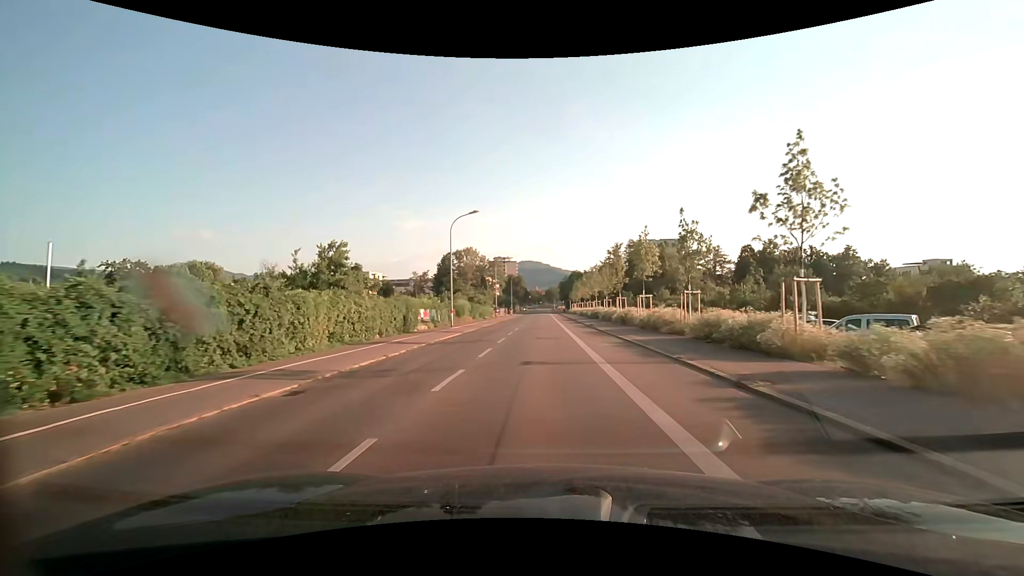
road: secondary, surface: asphalt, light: Day
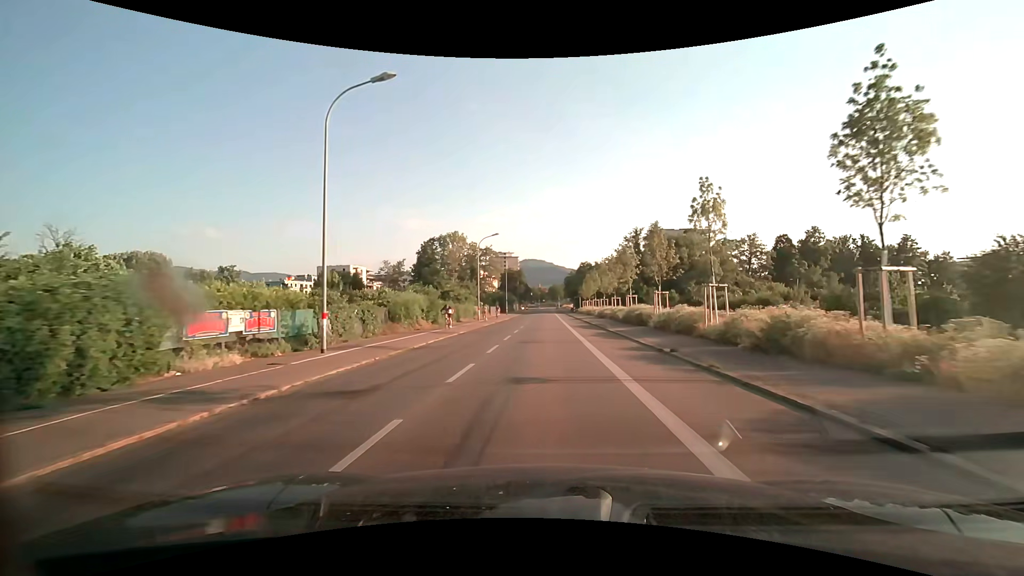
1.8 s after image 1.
(0.0, +23.3) m; 0°
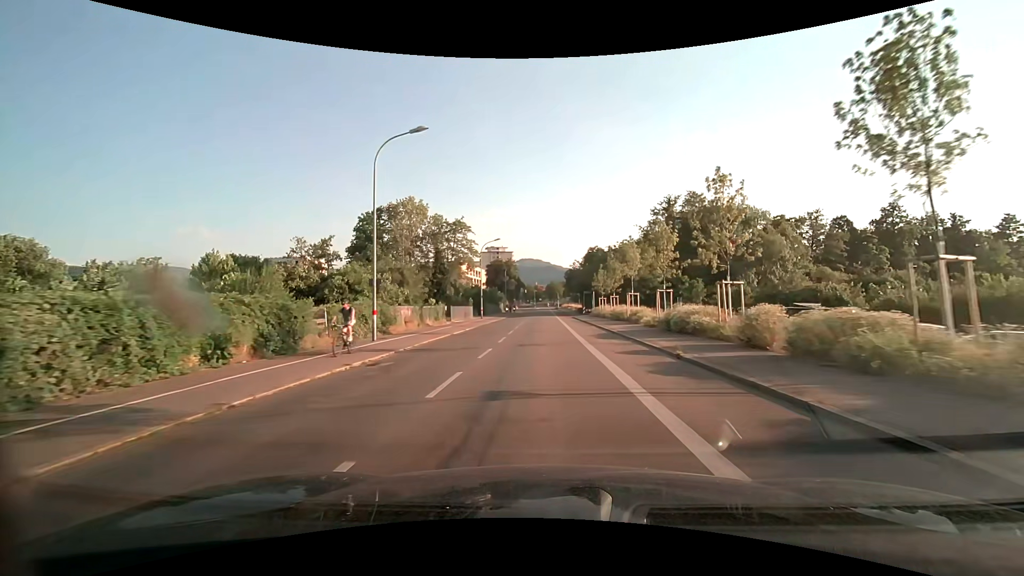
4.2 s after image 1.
(+0.2, +31.7) m; 0°
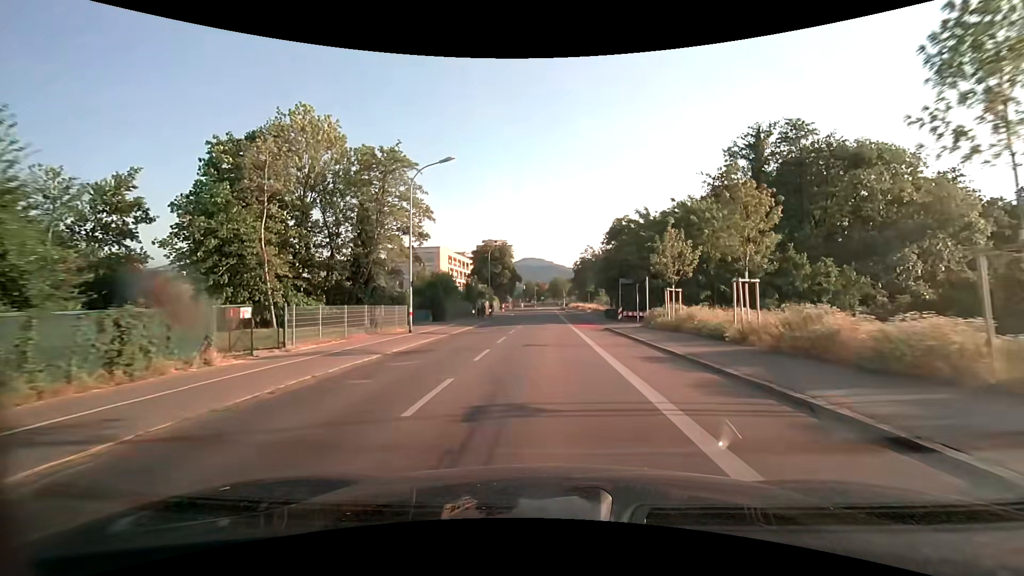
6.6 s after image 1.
(-0.1, +31.4) m; 0°
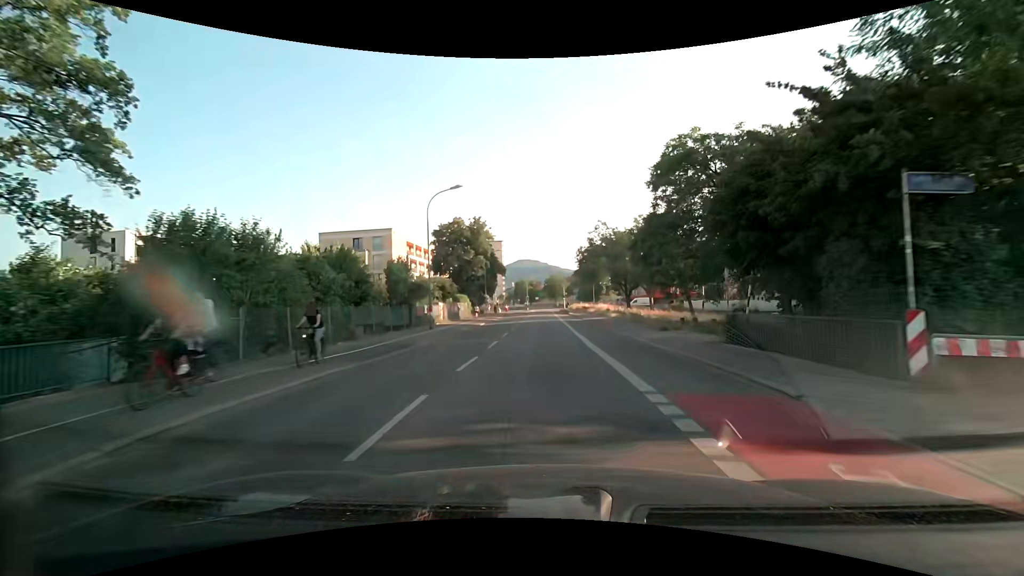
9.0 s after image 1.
(+0.1, +30.6) m; +1°
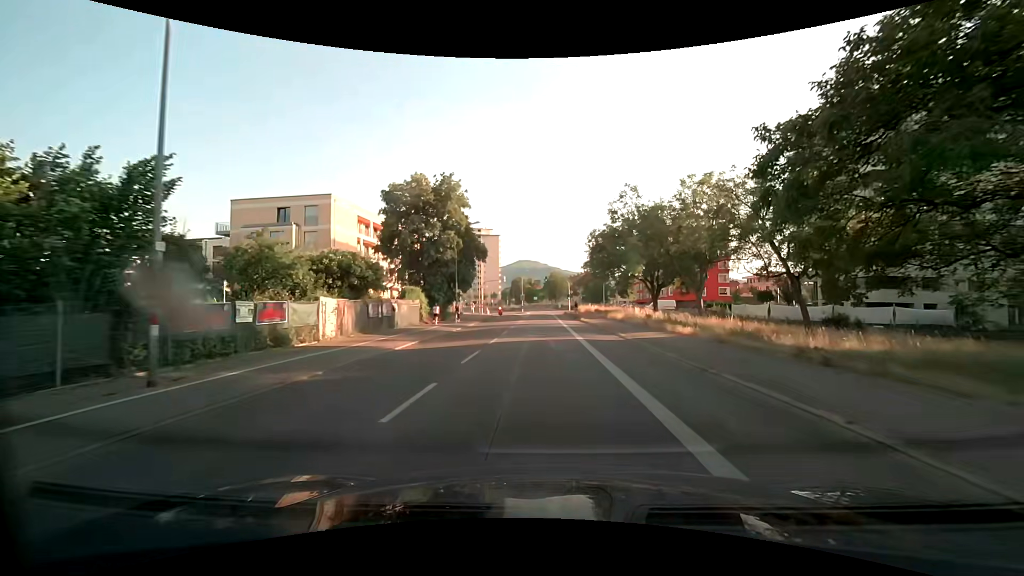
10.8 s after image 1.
(-0.1, +22.7) m; 0°
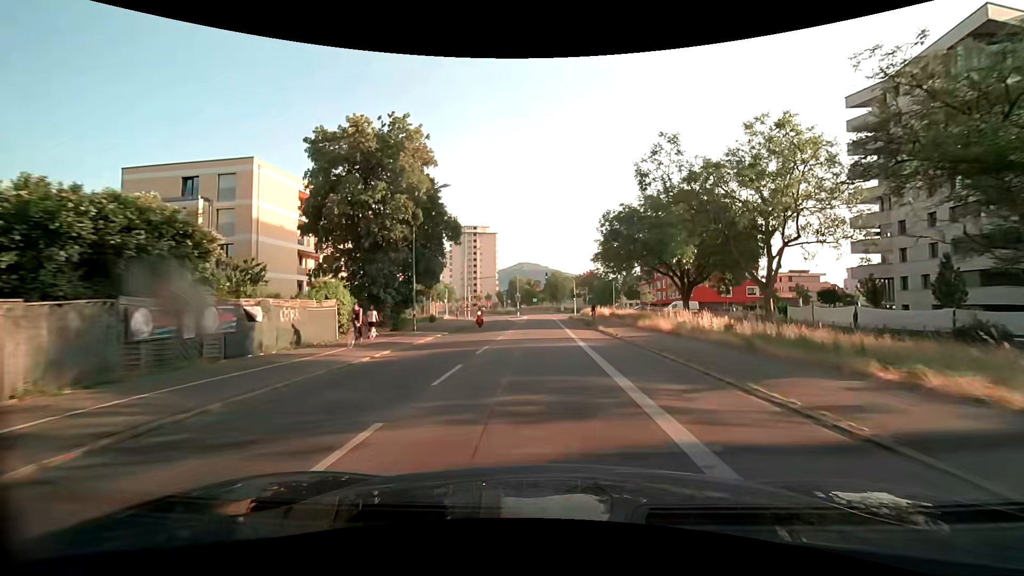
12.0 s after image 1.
(+0.1, +15.0) m; 0°
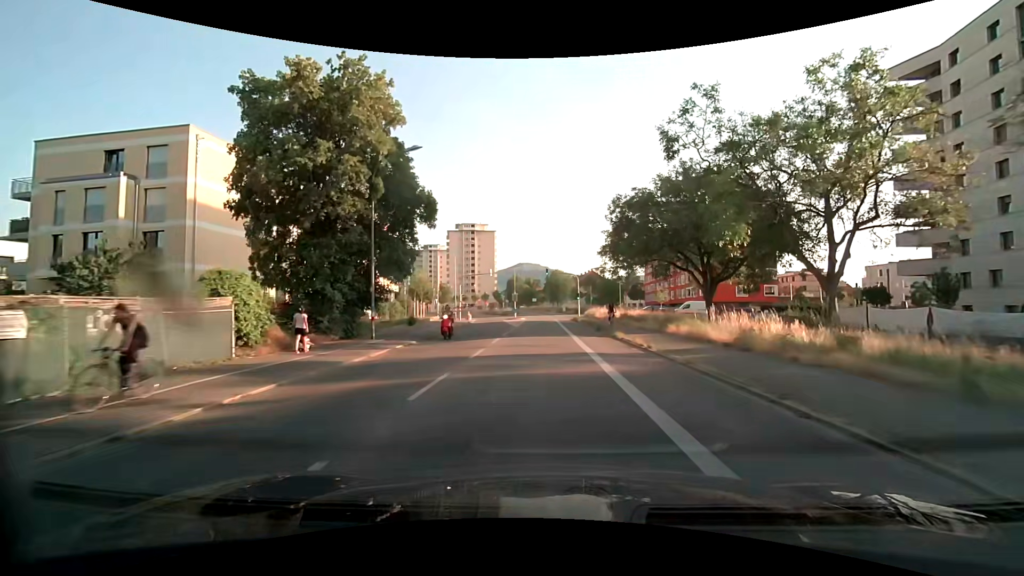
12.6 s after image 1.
(0.0, +7.5) m; 0°
(0, +10) (0, +20) (0, +30) (0, +40) (0, +50) (-1, +60) (-1, +70) (-1, +80) (-2, +90) (-3, +100) m
